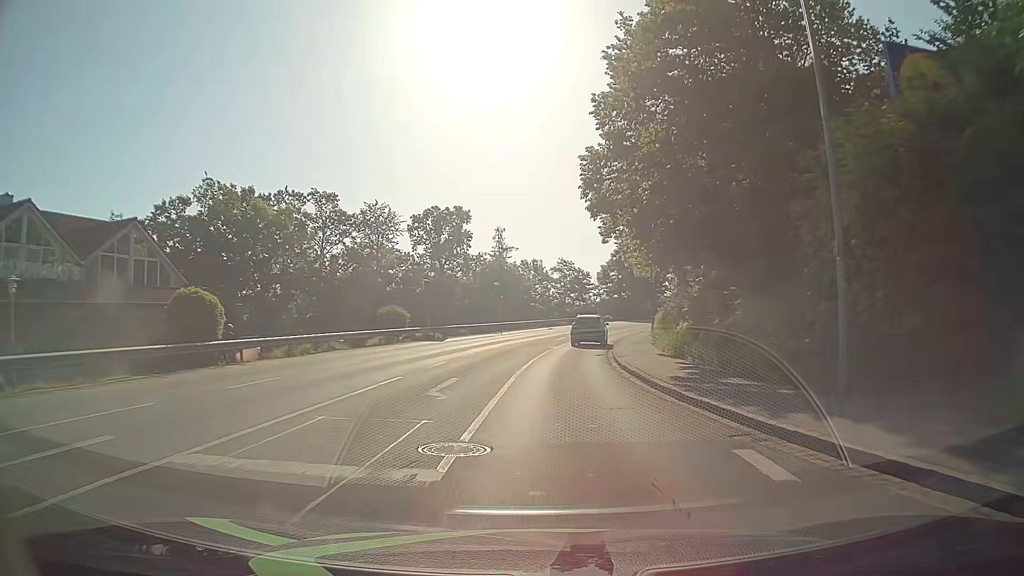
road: tertiary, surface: asphalt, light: Day
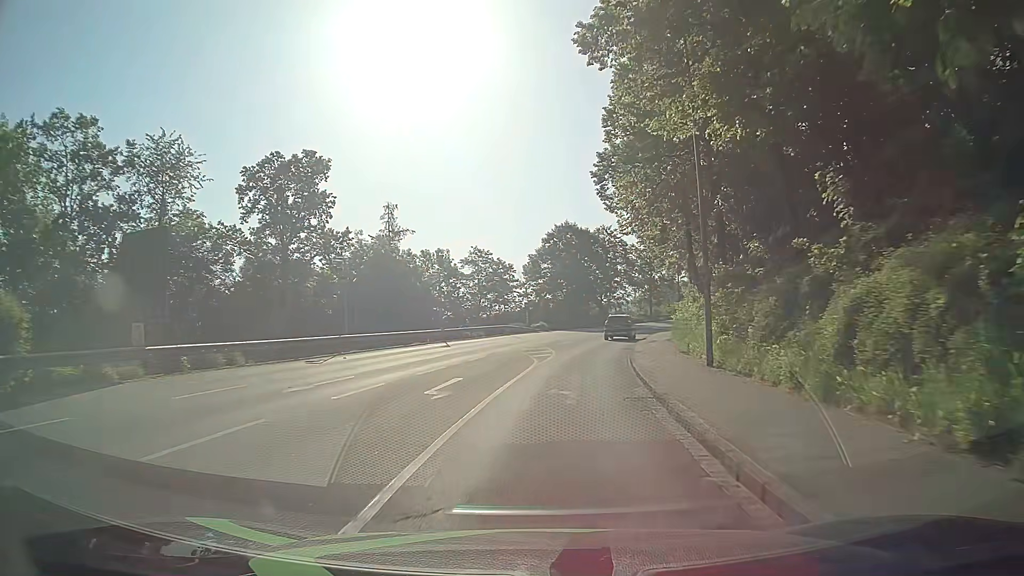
(+2.1, +31.0) m; +7°
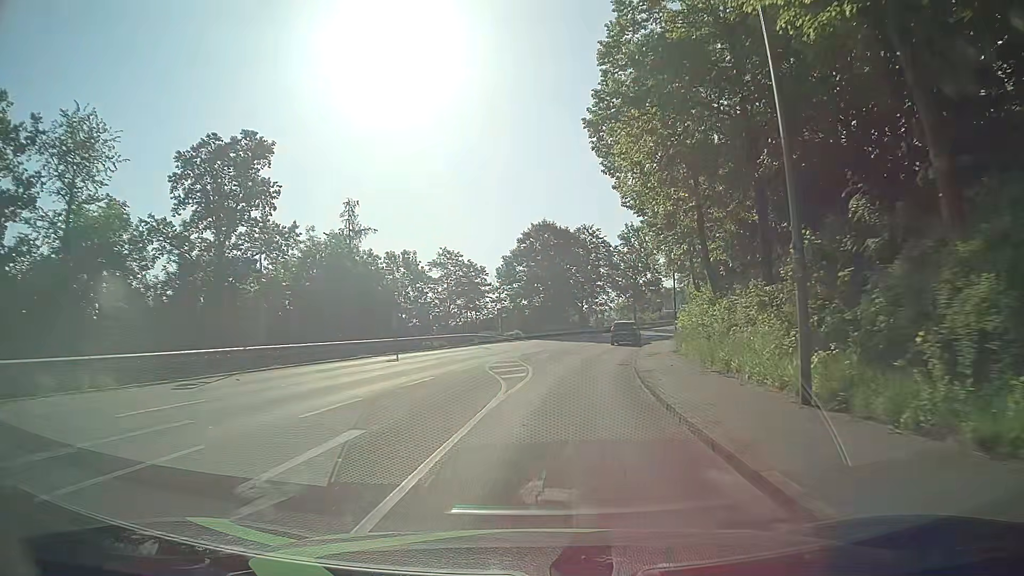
(+0.3, +7.7) m; +2°
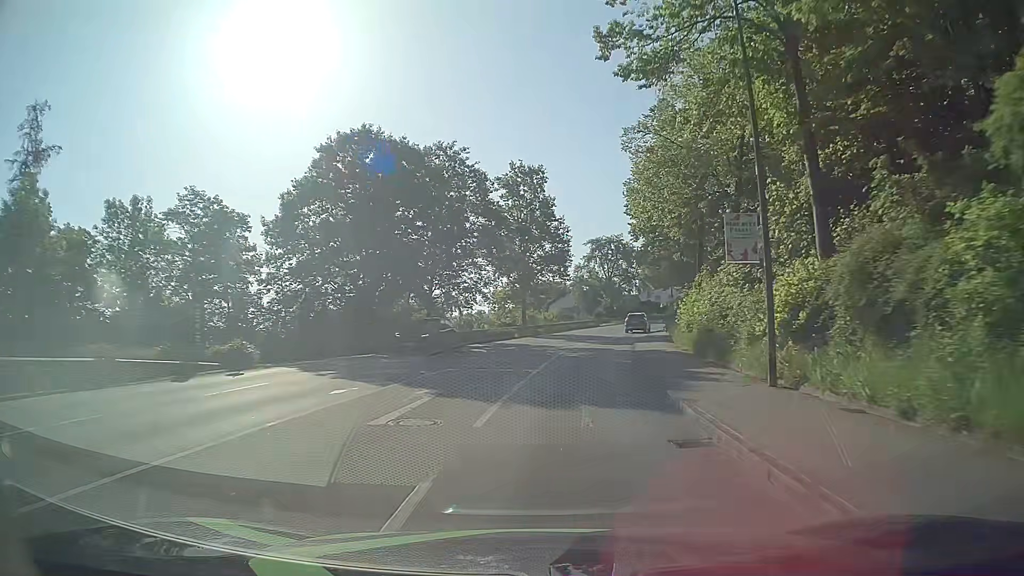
(+4.0, +37.5) m; +12°
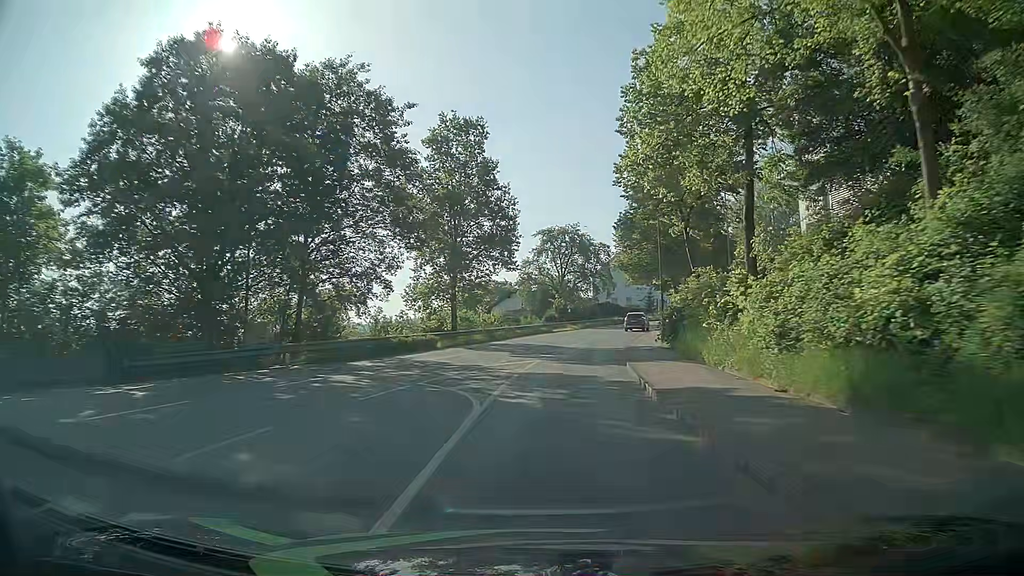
(+0.7, +15.1) m; +5°
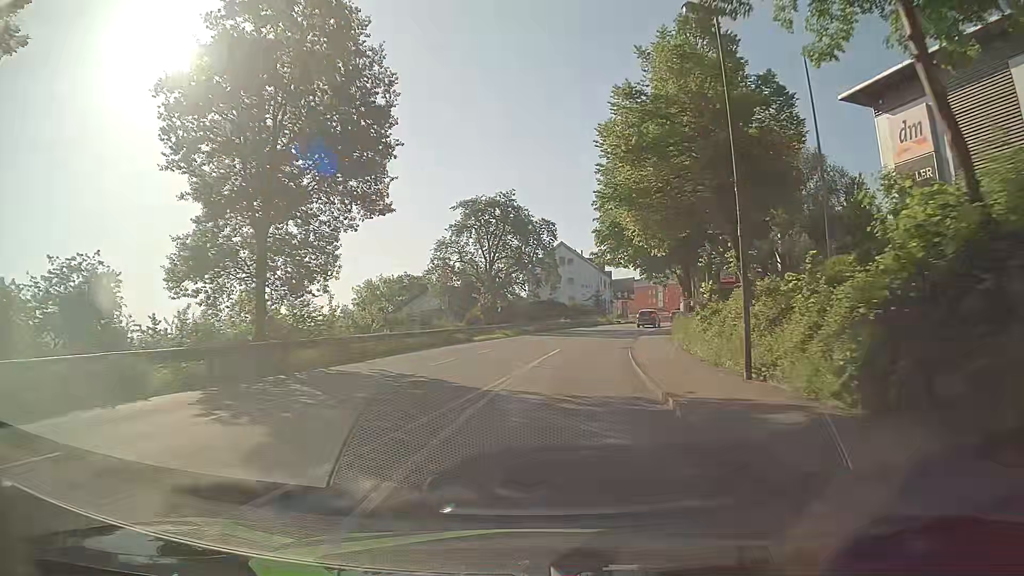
(+0.9, +22.5) m; +5°
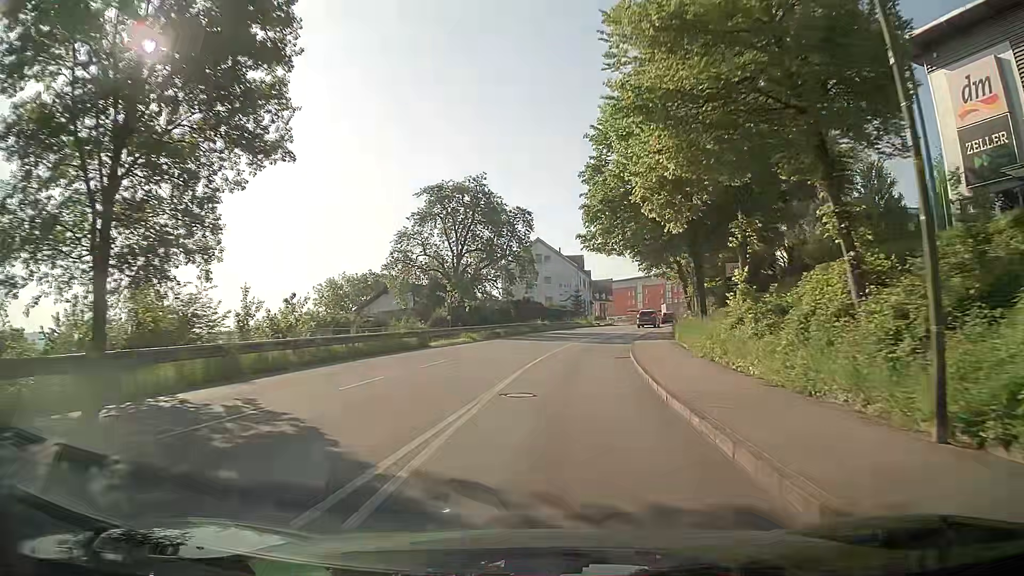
(+0.1, +7.5) m; +2°
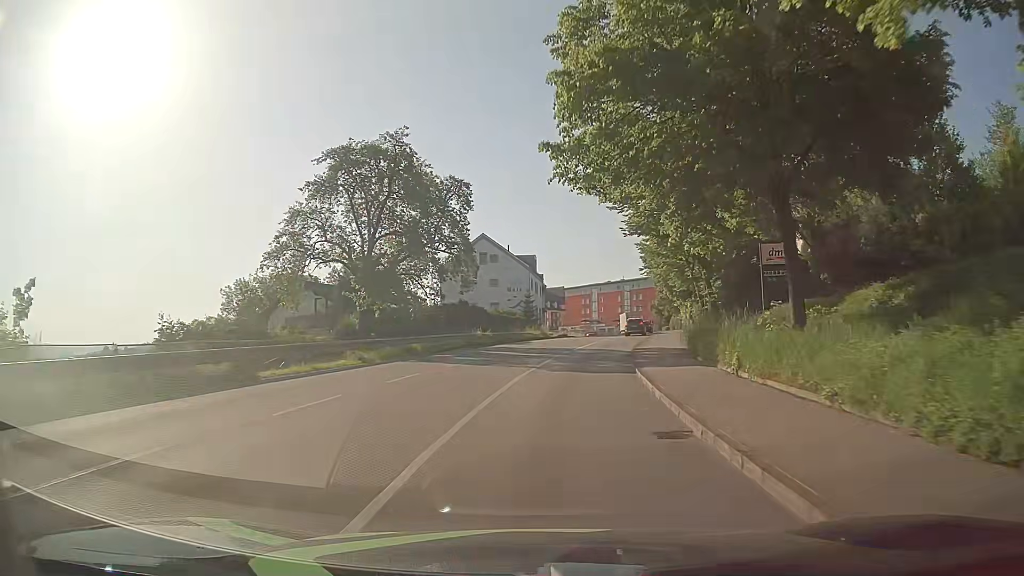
(+0.6, +14.9) m; +5°
